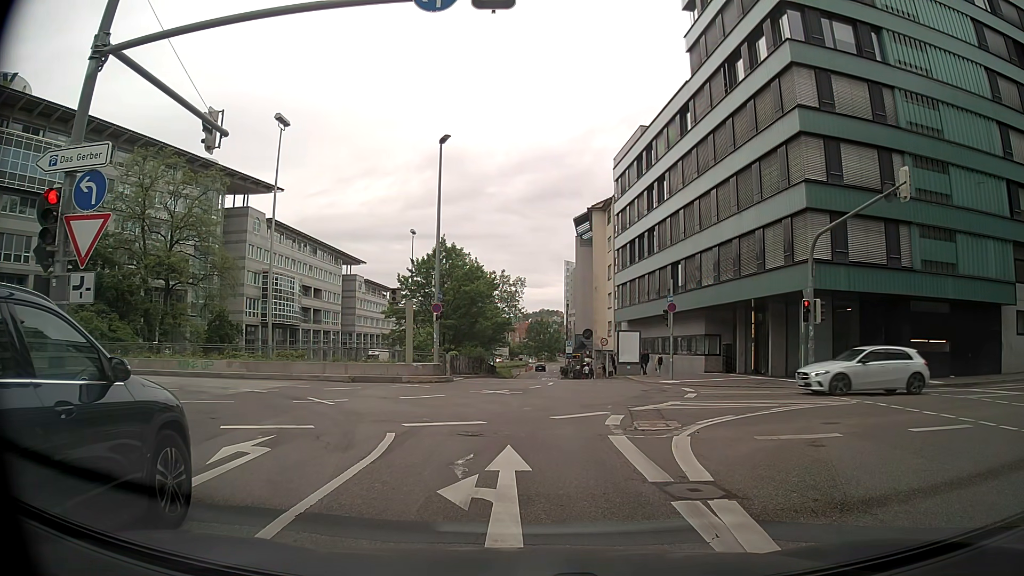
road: primary_link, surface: asphalt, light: Day
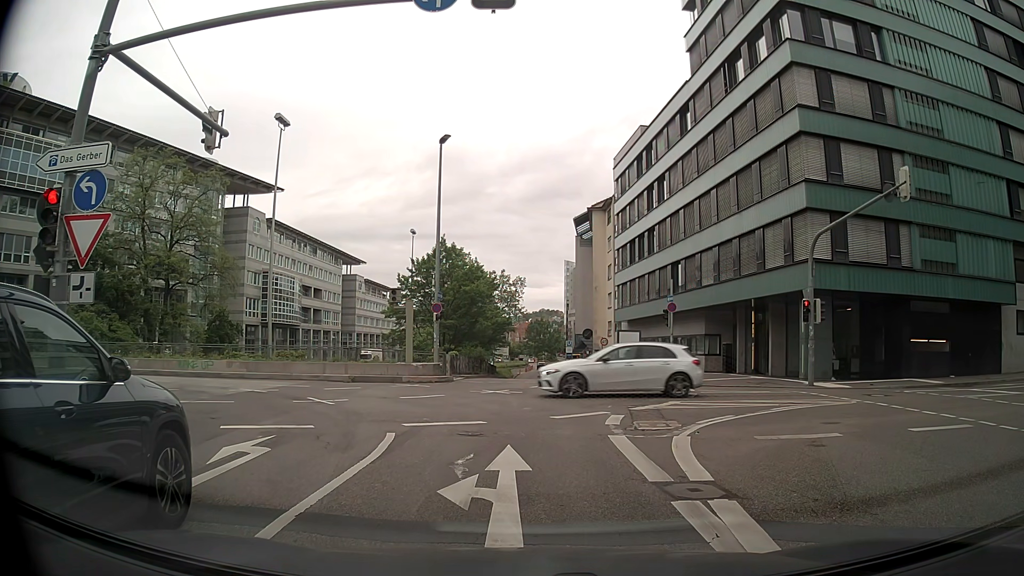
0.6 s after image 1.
(0.0, 0.0) m; 0°
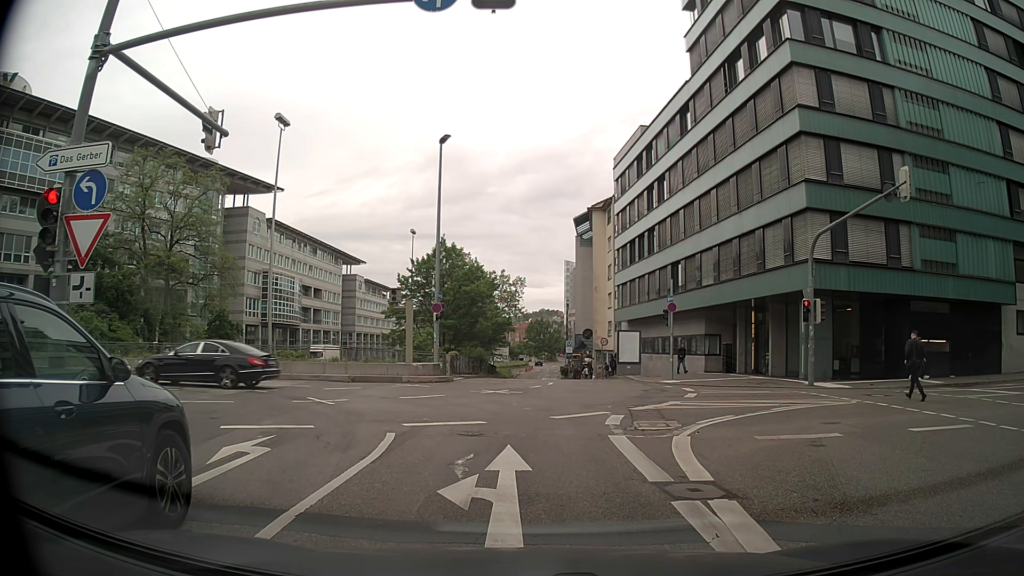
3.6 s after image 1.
(0.0, 0.0) m; 0°
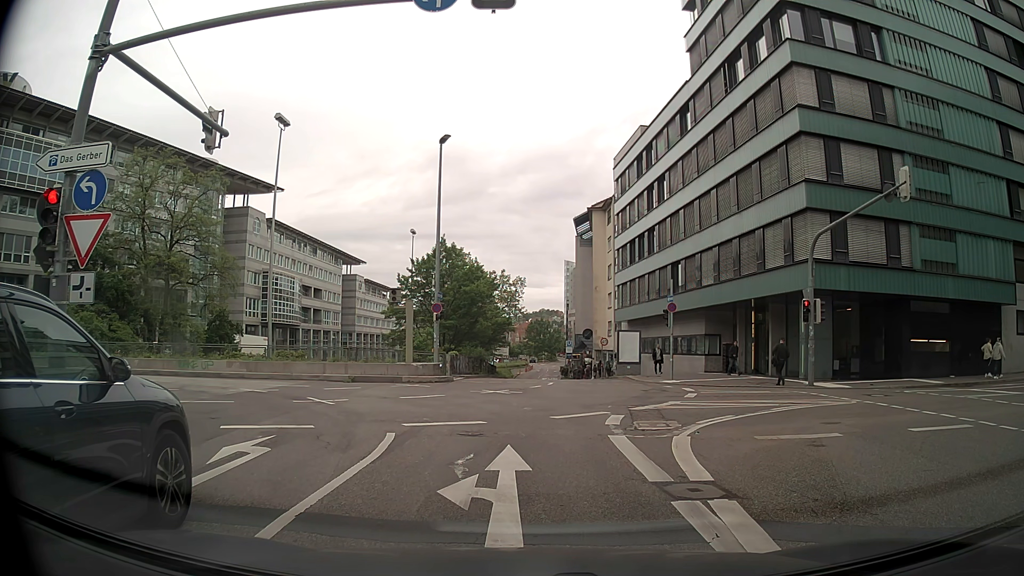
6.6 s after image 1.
(0.0, 0.0) m; 0°
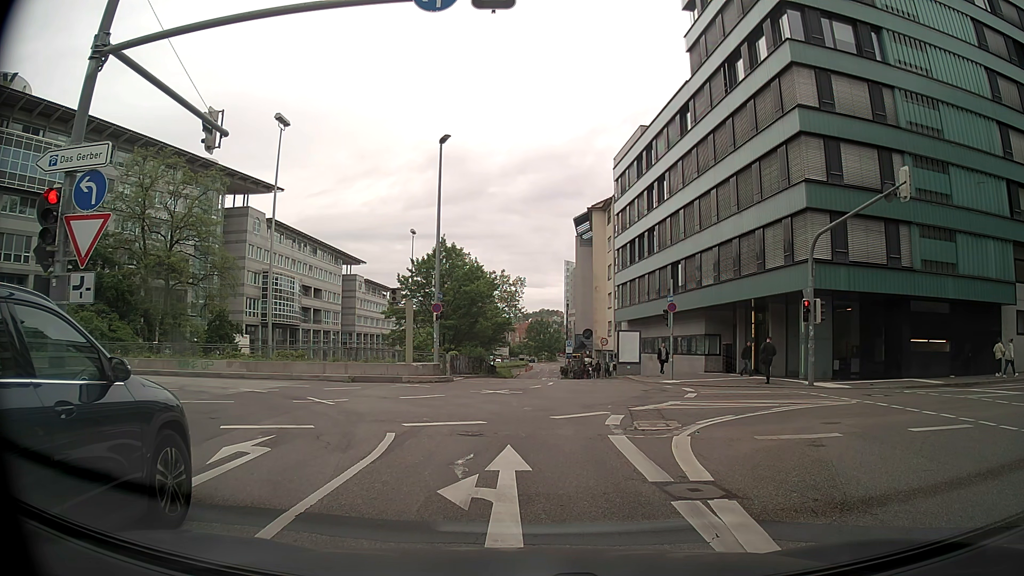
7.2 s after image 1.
(0.0, 0.0) m; 0°
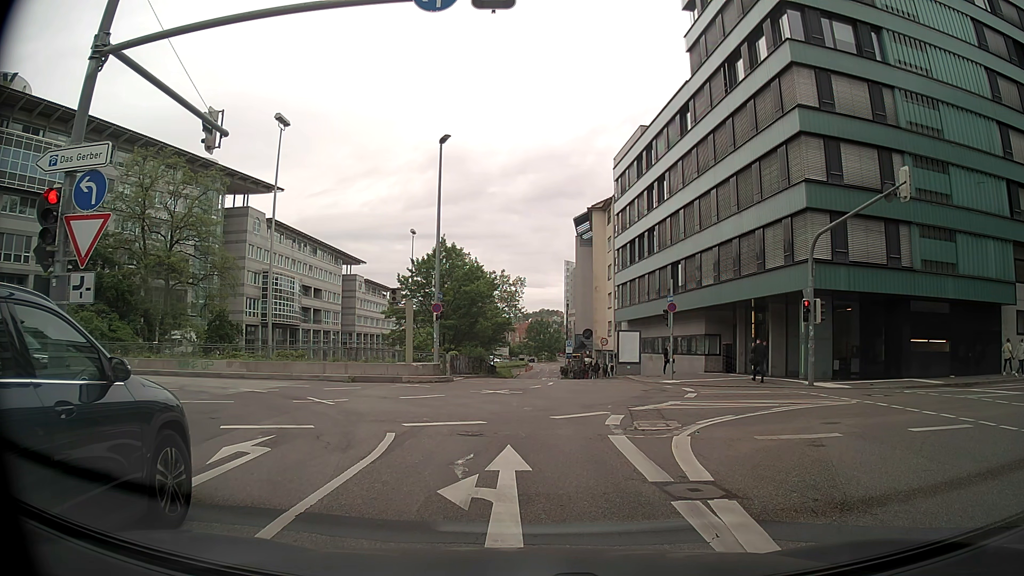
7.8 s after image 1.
(0.0, 0.0) m; 0°
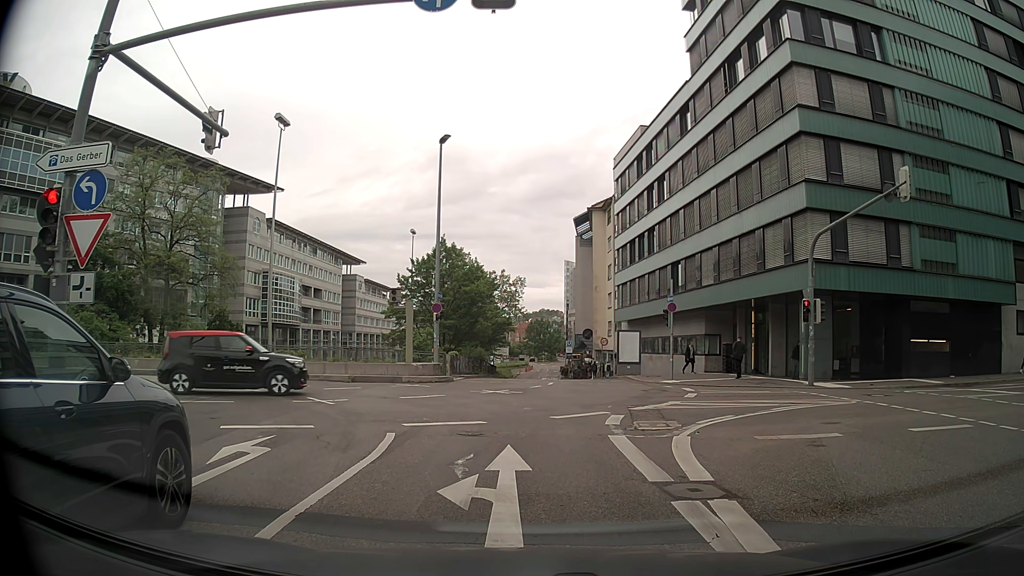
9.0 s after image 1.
(0.0, 0.0) m; 0°
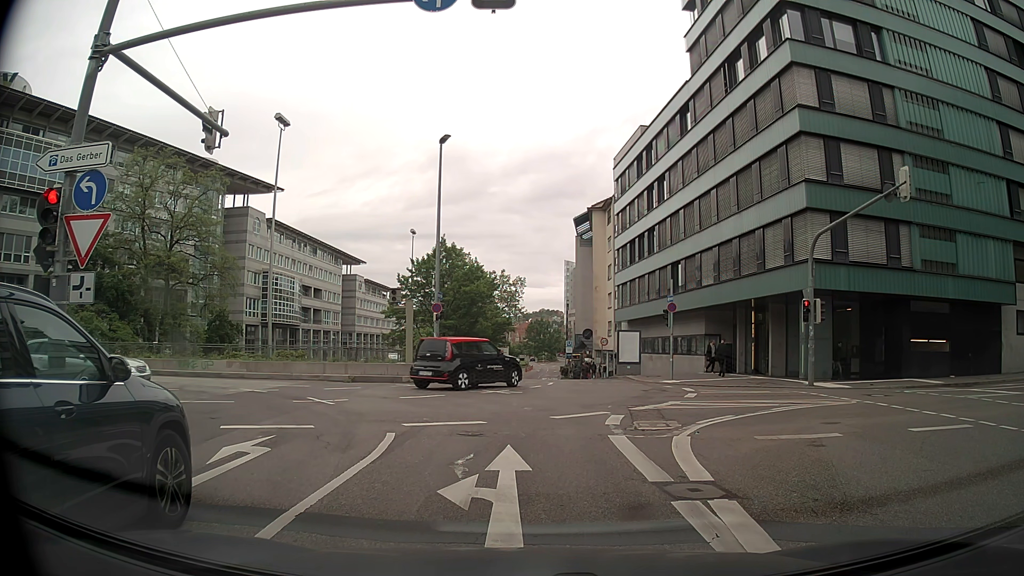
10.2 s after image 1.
(0.0, 0.0) m; 0°
